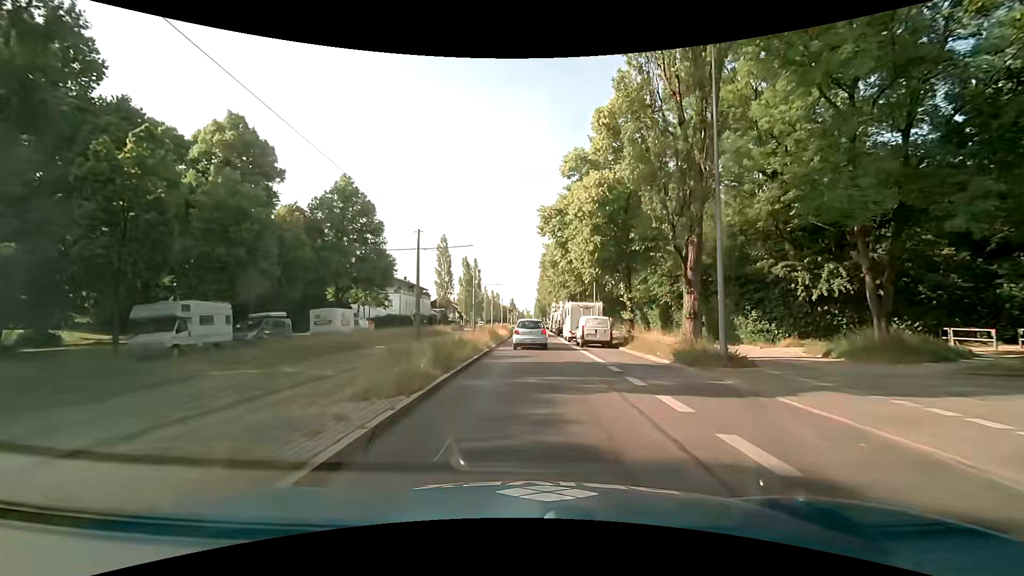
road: secondary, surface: asphalt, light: Day
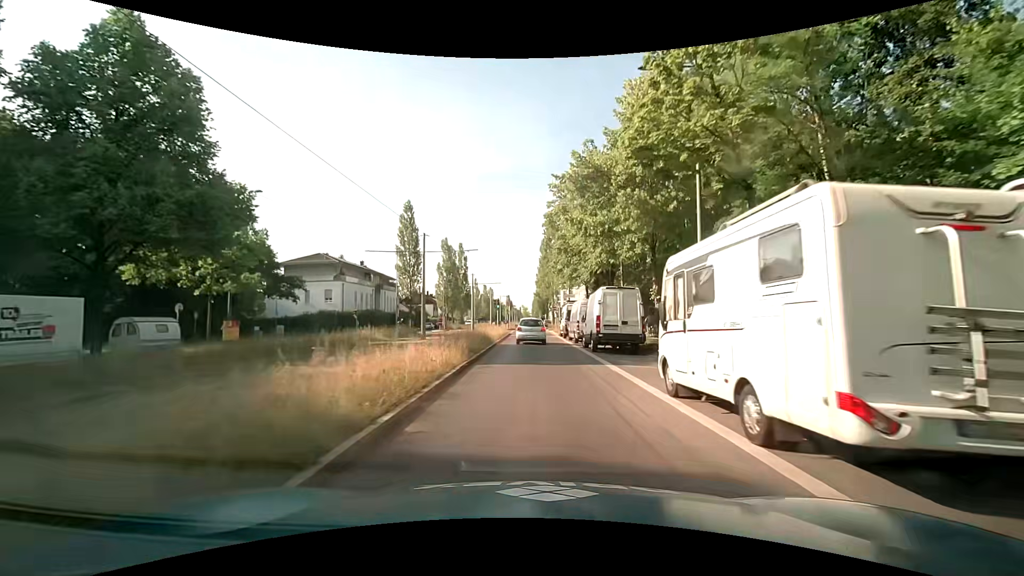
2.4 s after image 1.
(+0.2, +28.3) m; +1°
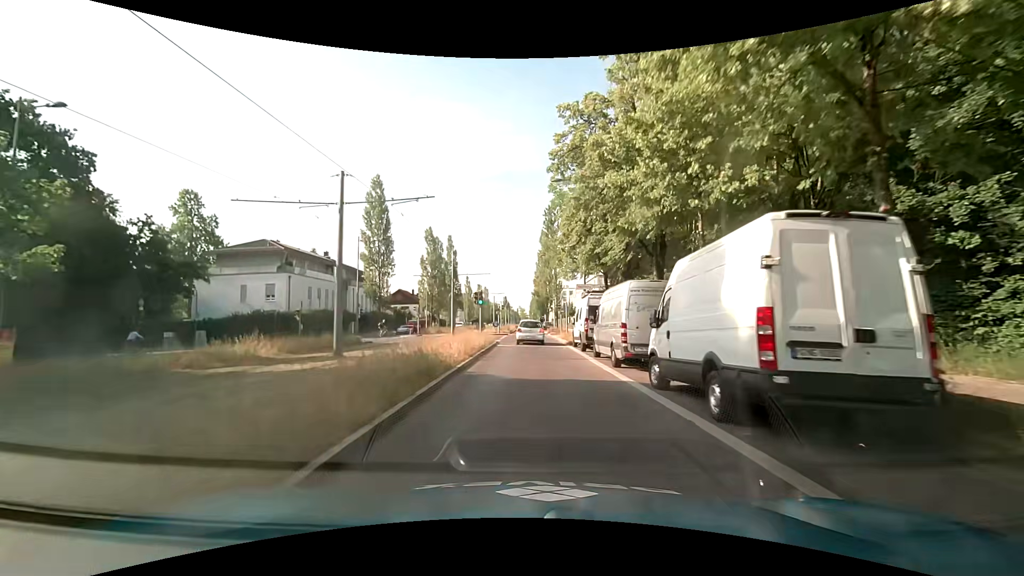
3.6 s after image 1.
(0.0, +14.4) m; 0°
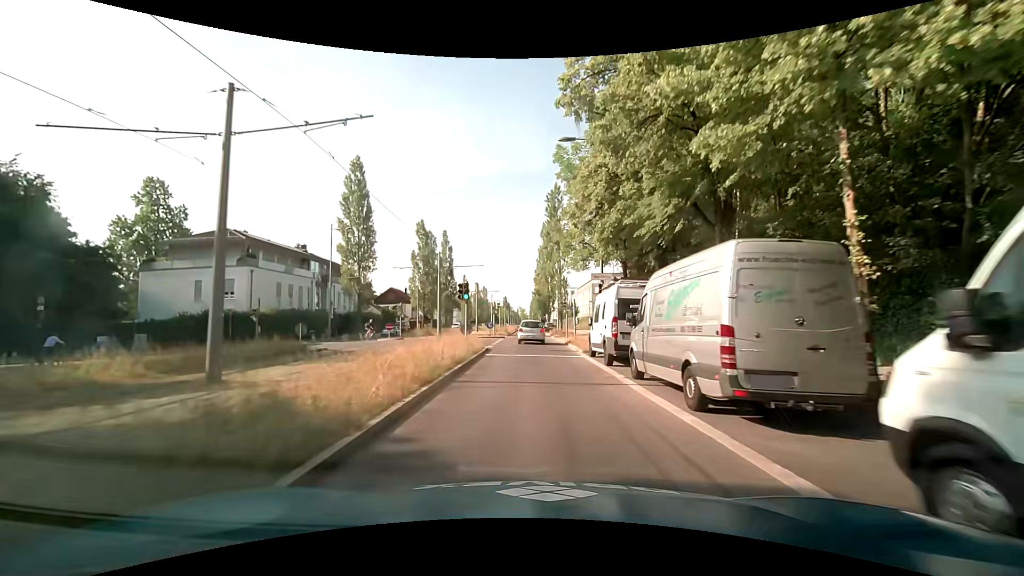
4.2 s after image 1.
(0.0, +7.4) m; +1°
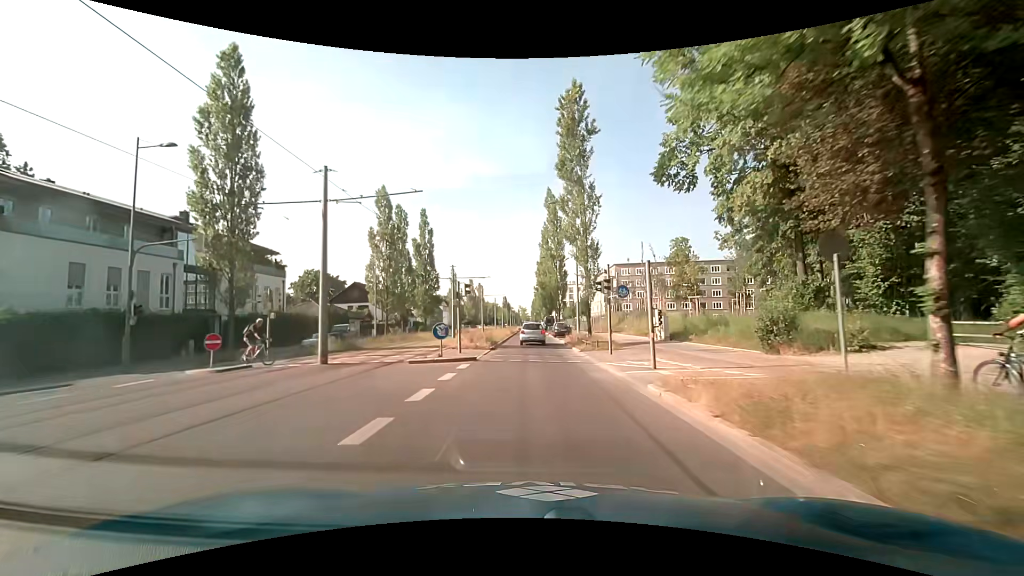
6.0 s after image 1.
(-0.2, +23.0) m; 0°
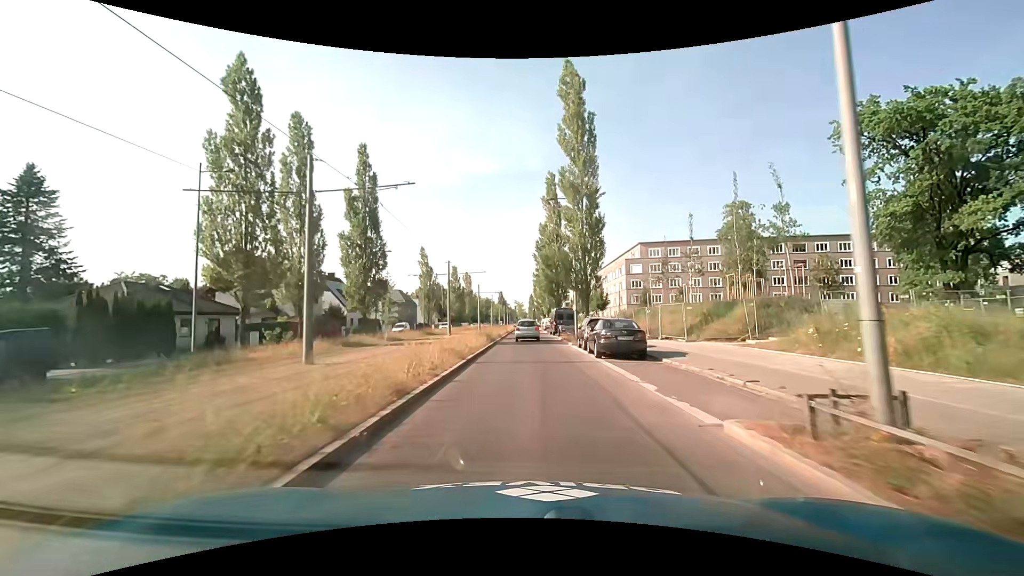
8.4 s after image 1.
(-0.5, +31.2) m; -1°
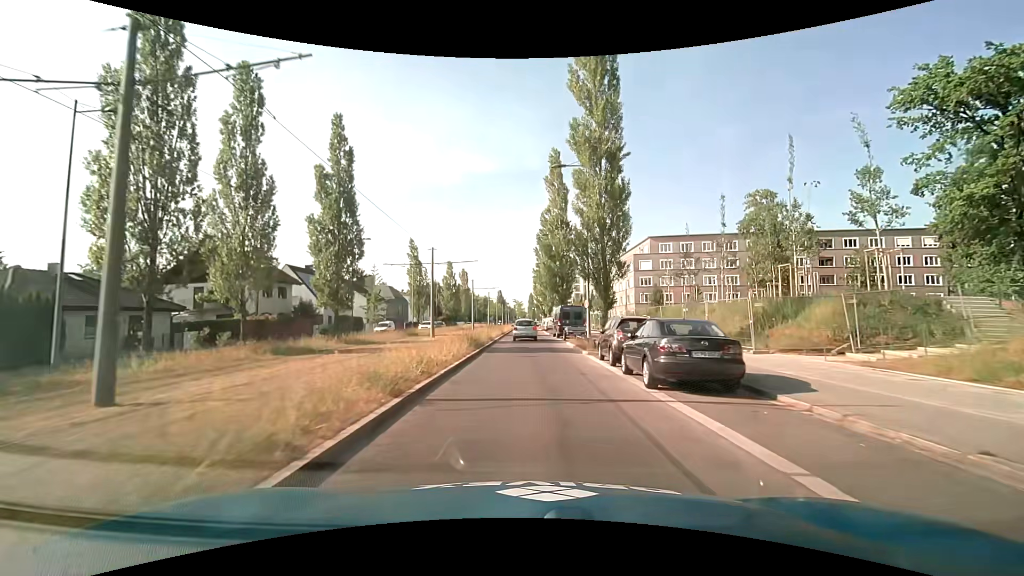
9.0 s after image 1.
(0.0, +7.8) m; 0°
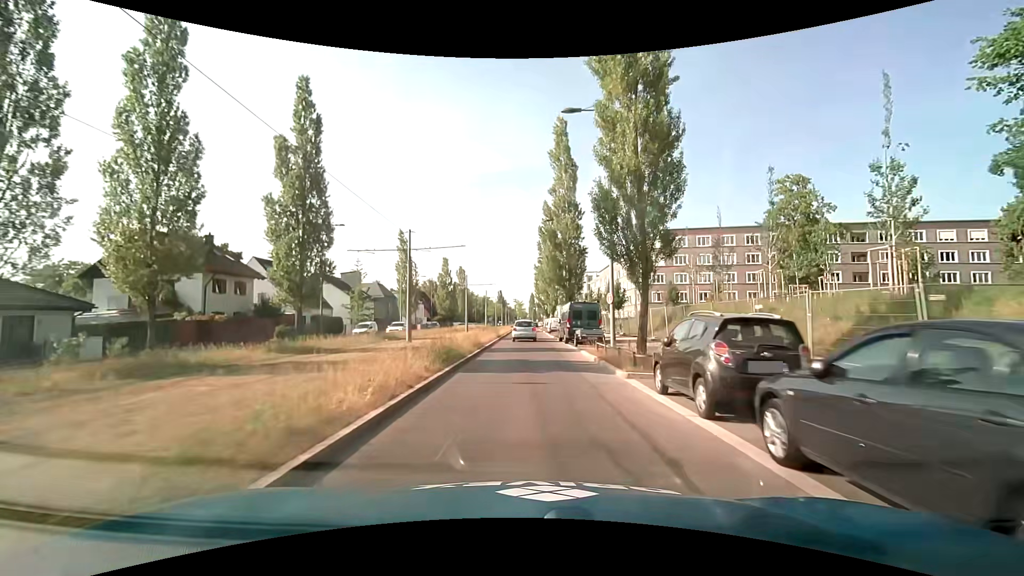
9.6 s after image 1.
(0.0, +7.8) m; -1°
(0, +10) (0, +20) (0, +30) (0, +40) (0, +50) (0, +60) (0, +70) (0, +80) (0, +90) (-1, +100) m
